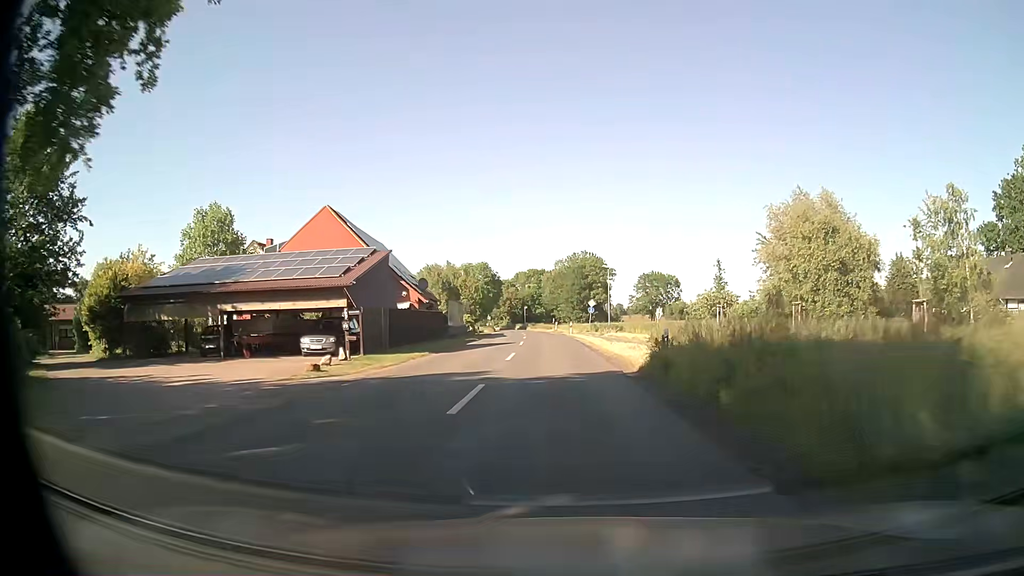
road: secondary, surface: asphalt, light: Day
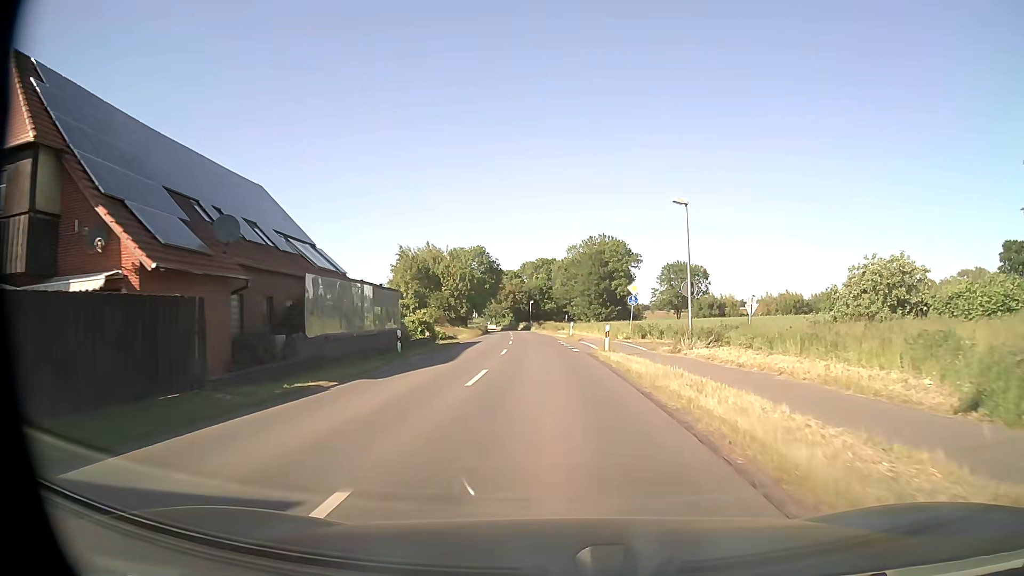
(-0.3, +31.9) m; -1°
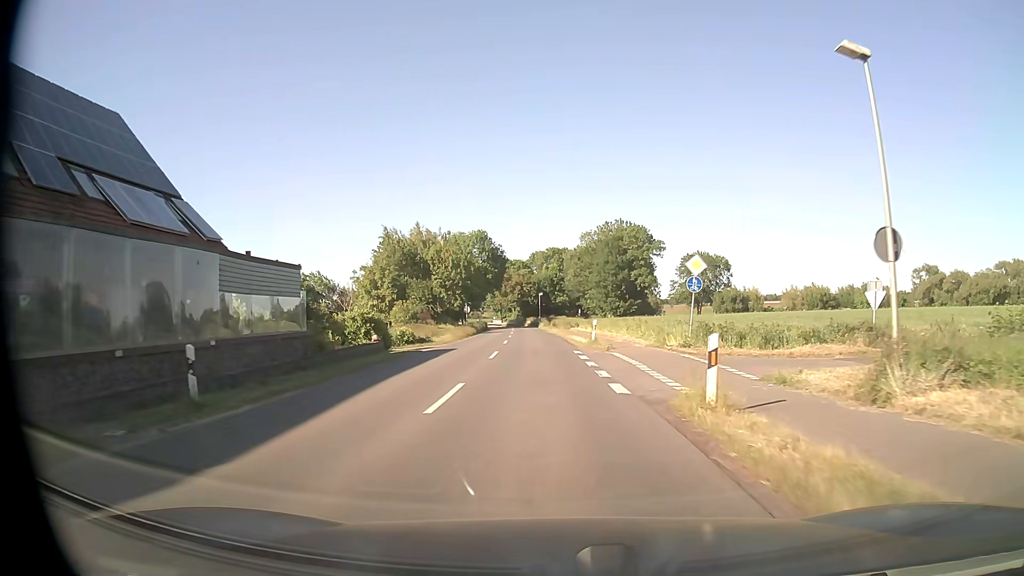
(-0.1, +15.9) m; -1°
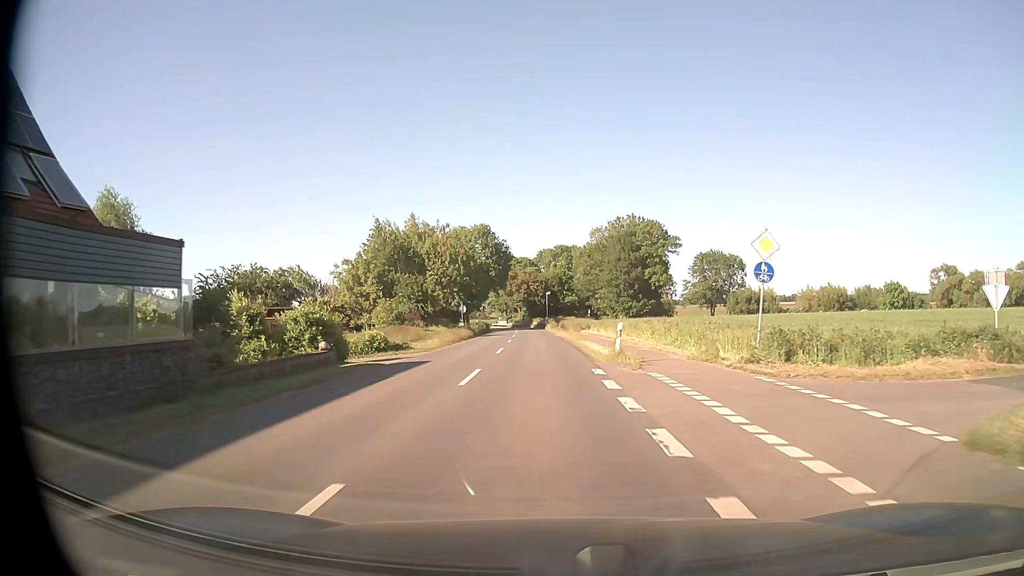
(-0.1, +8.0) m; -1°
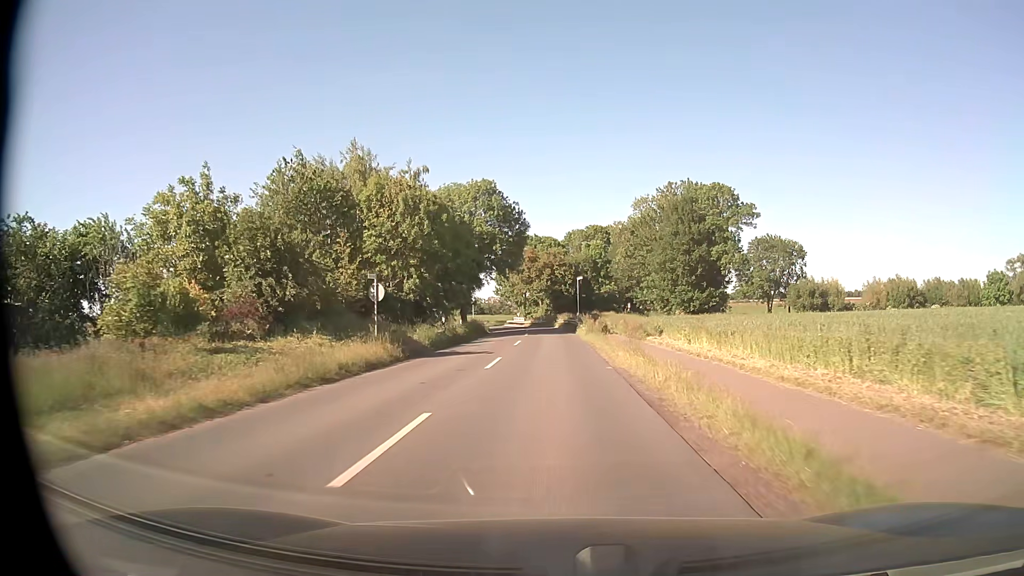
(-0.7, +32.0) m; -3°
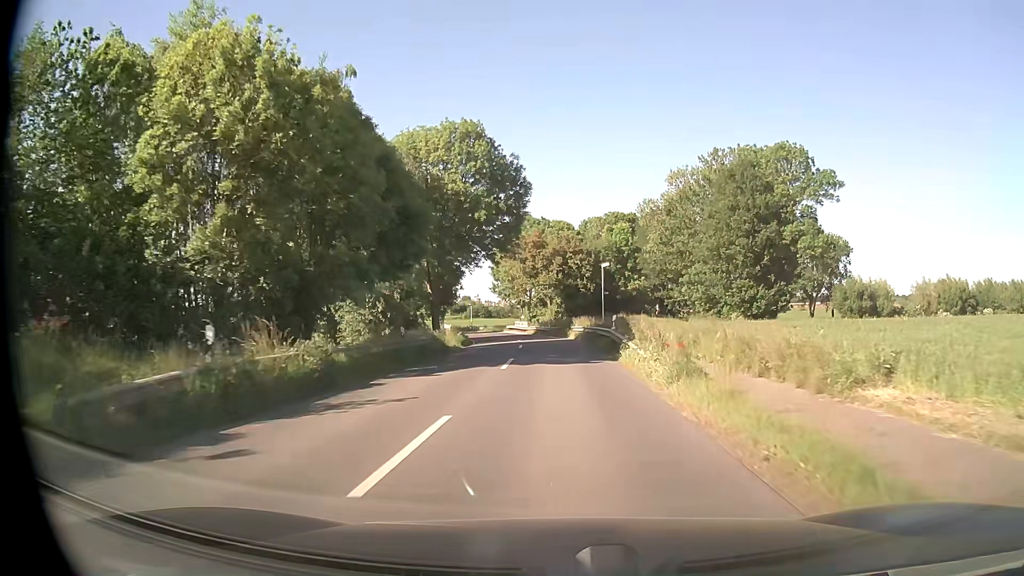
(-0.2, +24.0) m; -1°
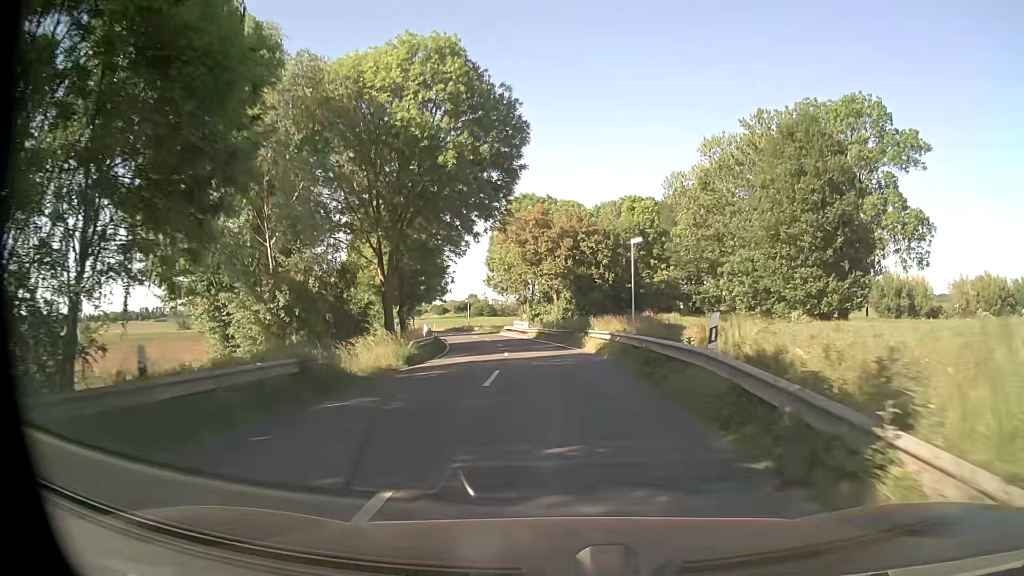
(-0.1, +15.9) m; 0°
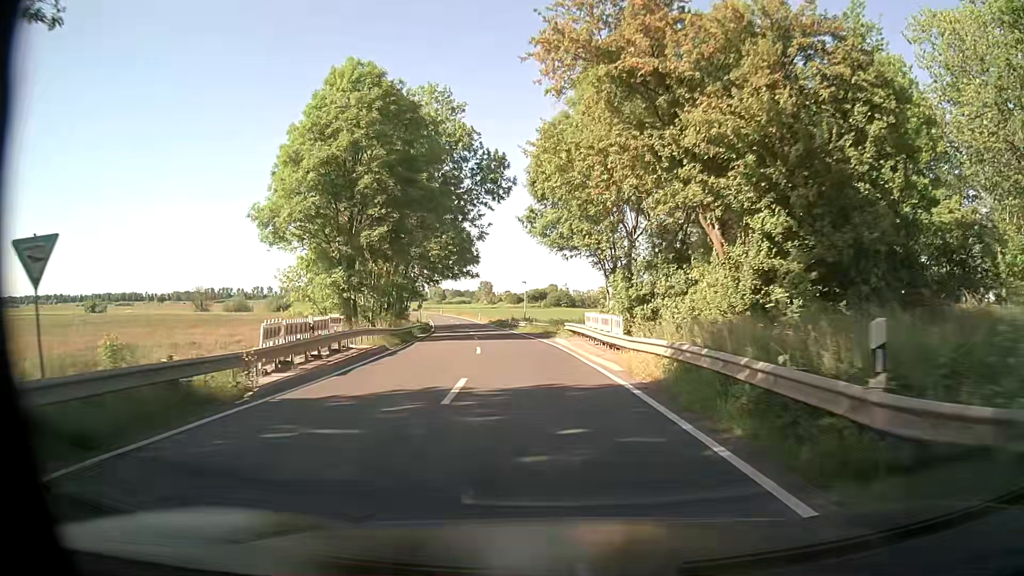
(-2.1, +39.7) m; -7°
(0, +10) (-1, +20) (-2, +30) (-3, +40) (-5, +50) (-6, +60) (-8, +69) (-10, +79) (-12, +89) (-14, +99) m
